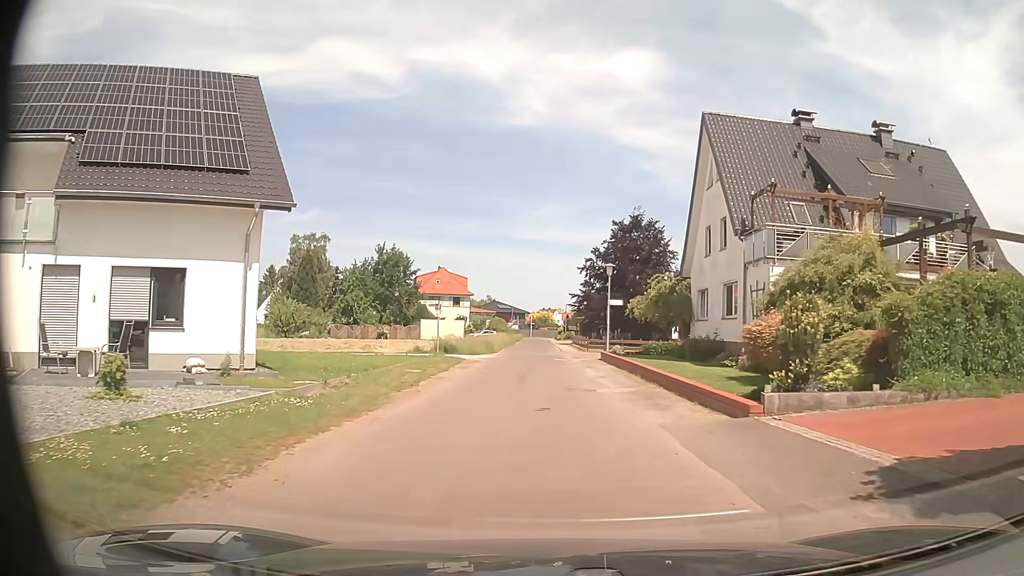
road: residential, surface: asphalt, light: Day
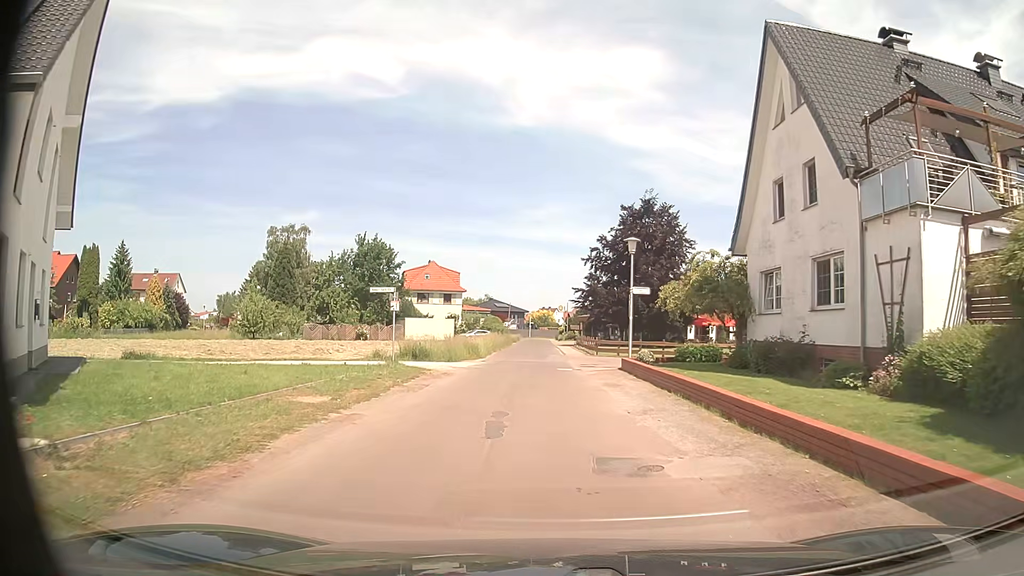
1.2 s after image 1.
(0.0, +9.3) m; 0°
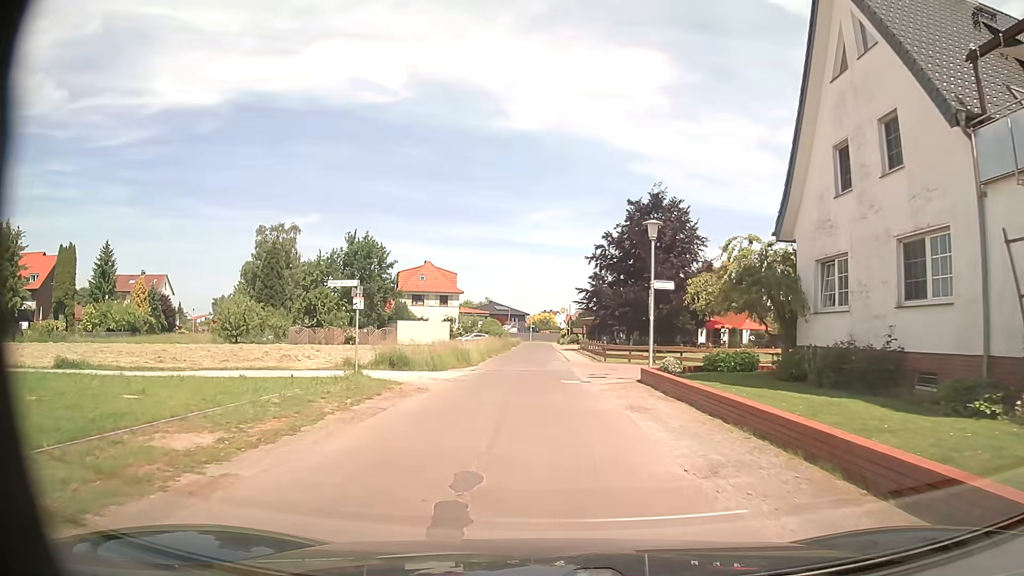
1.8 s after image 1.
(0.0, +4.7) m; 0°
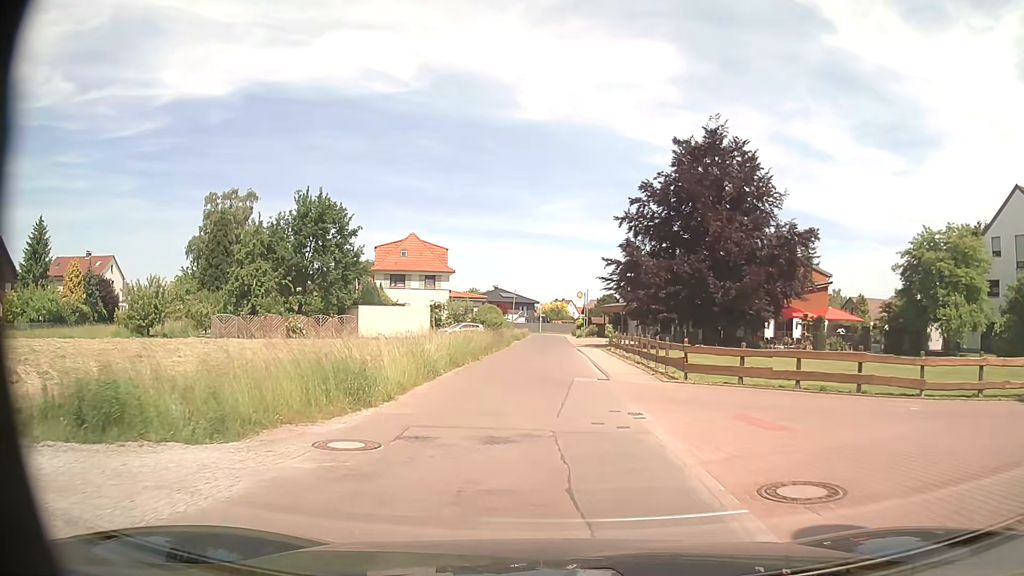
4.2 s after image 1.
(0.0, +18.4) m; -1°
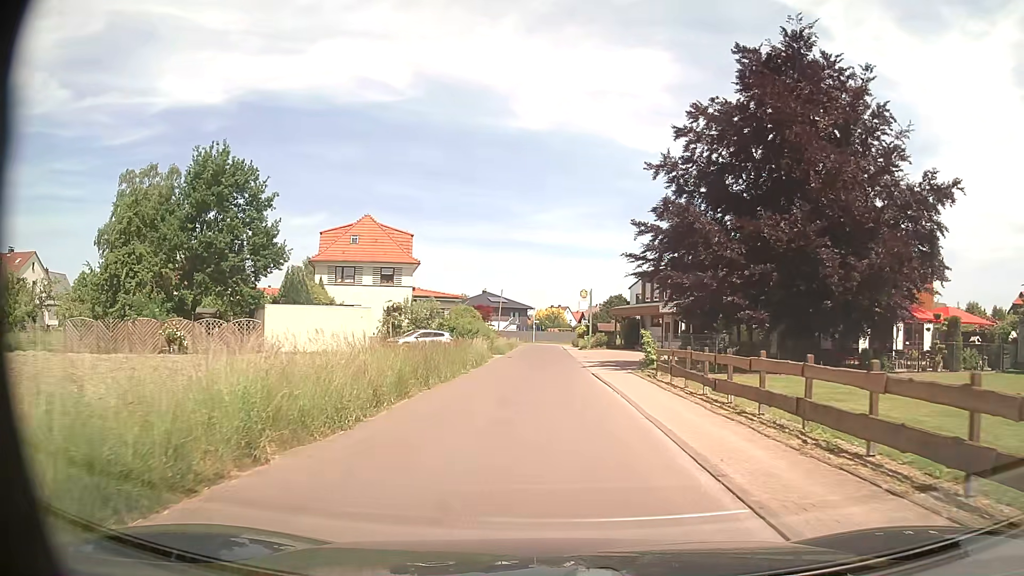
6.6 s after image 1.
(+0.1, +17.4) m; +1°
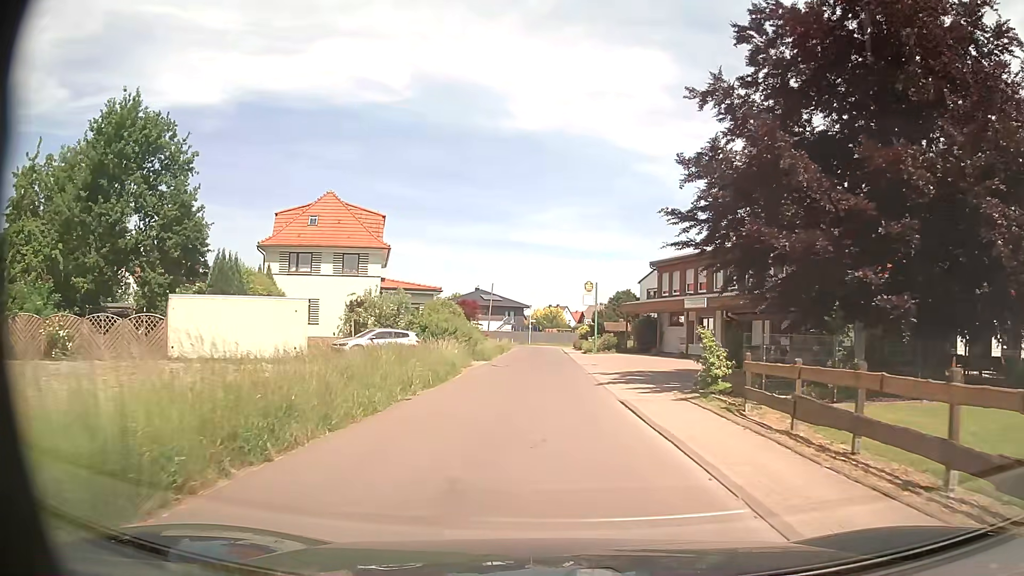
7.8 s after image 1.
(-0.1, +9.8) m; -1°
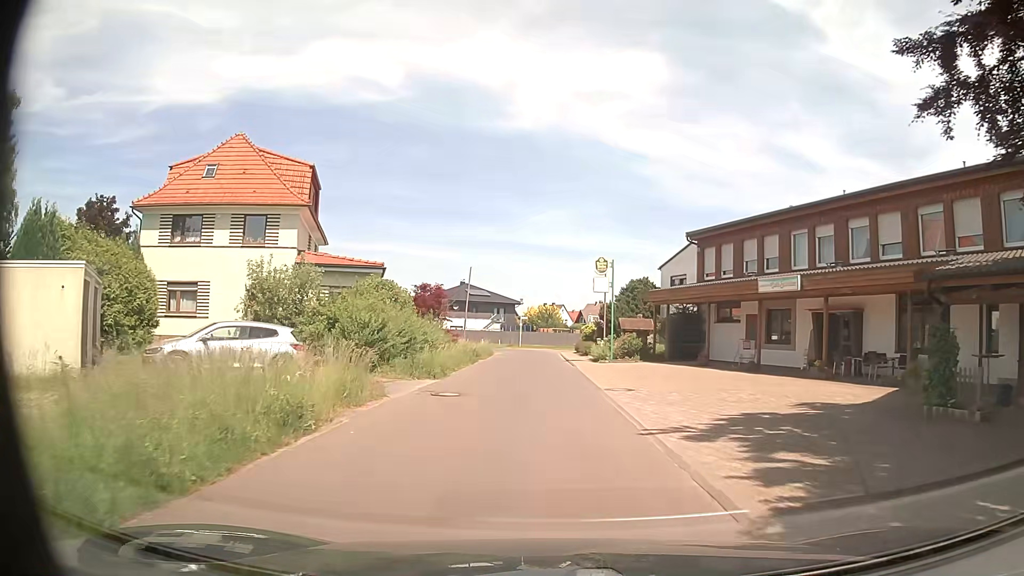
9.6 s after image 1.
(0.0, +14.8) m; 0°
(0, +10) (0, +20) (0, +30) (0, +40) (0, +50) (-2, +60) (-7, +69) (-12, +77) (-18, +86) (-23, +94) m
